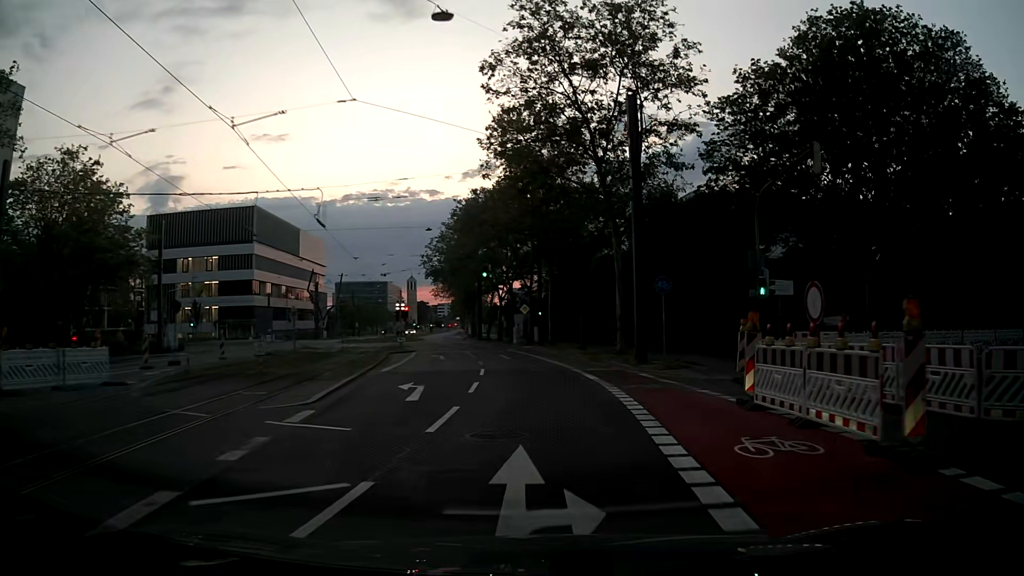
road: secondary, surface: asphalt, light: Dusk
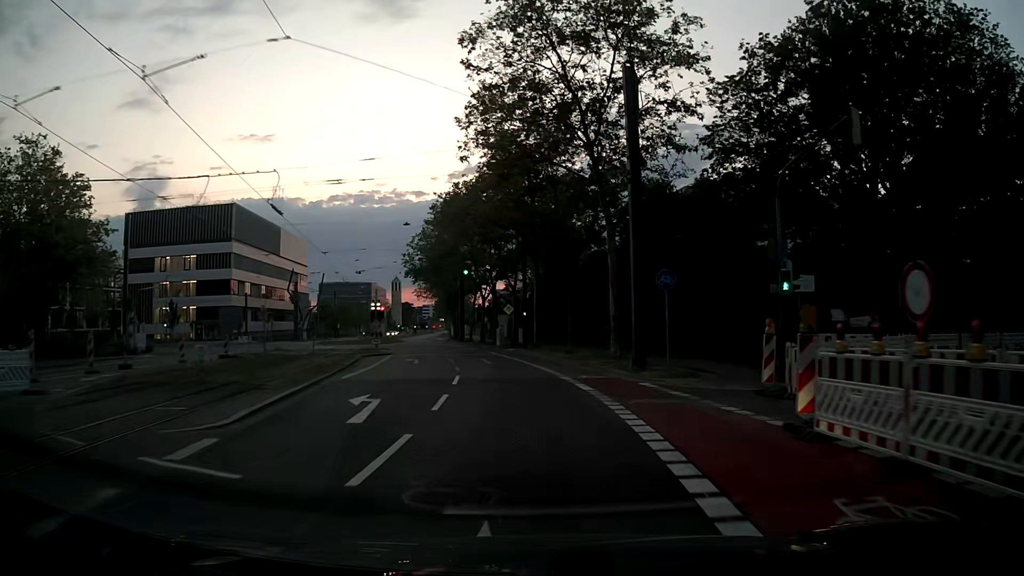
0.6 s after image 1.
(+0.1, +3.3) m; +2°
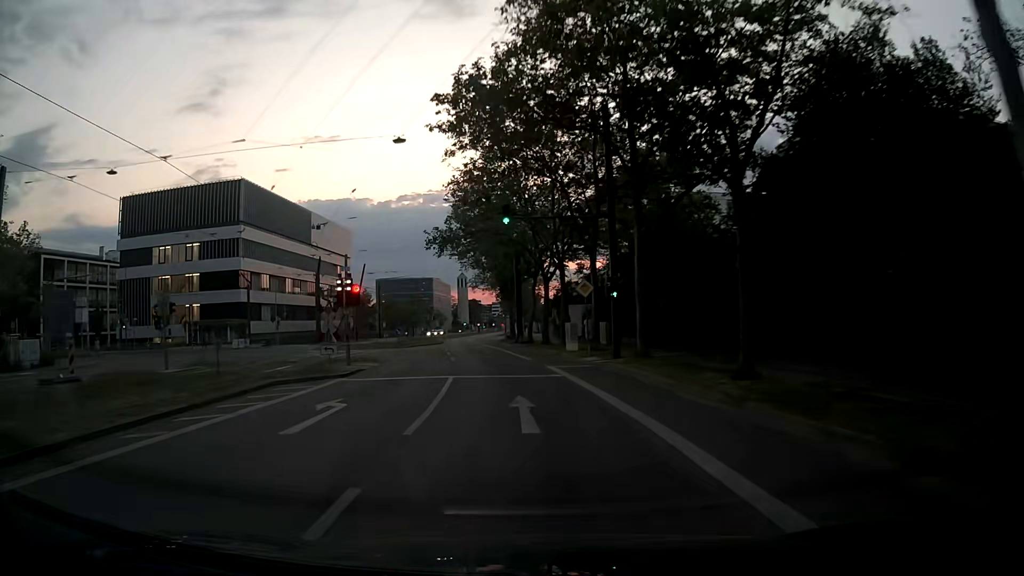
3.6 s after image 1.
(-0.5, +21.7) m; -5°
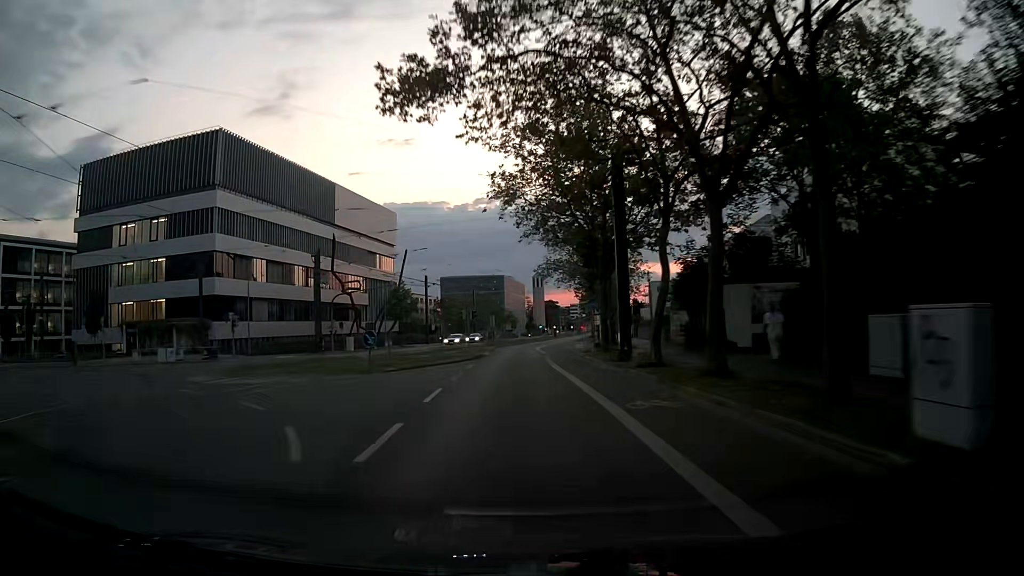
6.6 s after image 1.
(-1.5, +28.0) m; -7°
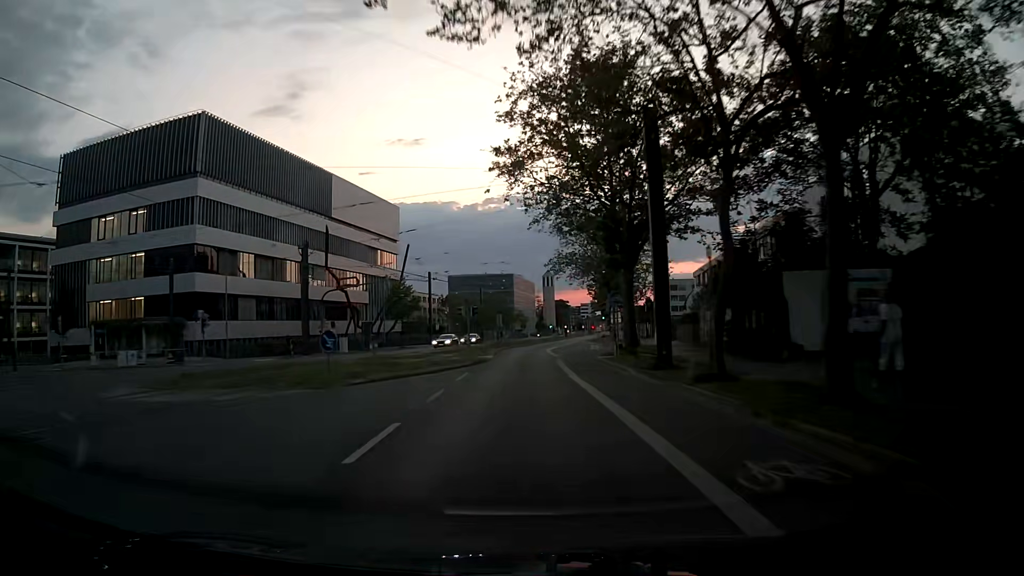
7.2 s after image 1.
(0.0, +6.2) m; -1°
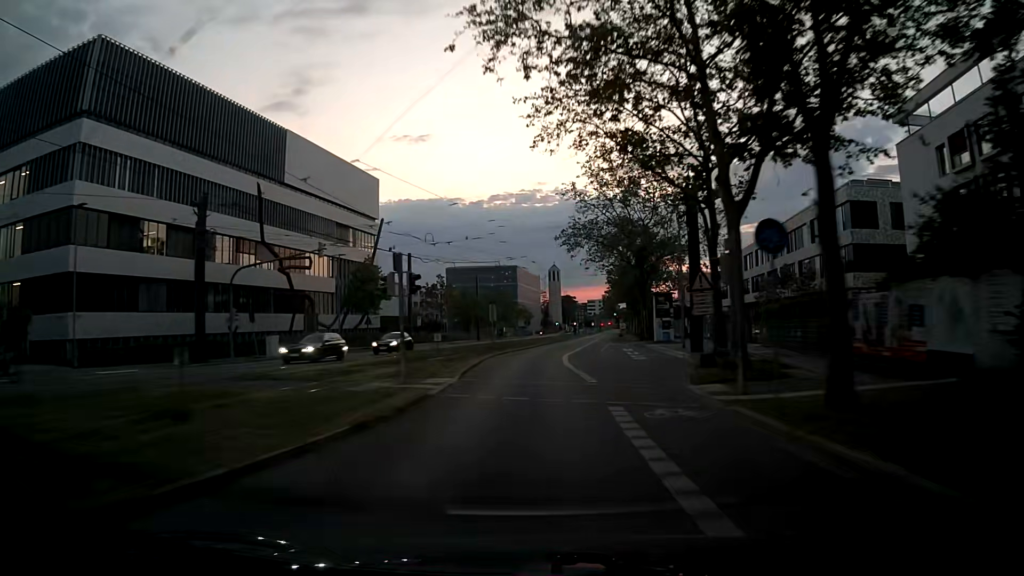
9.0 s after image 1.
(-0.2, +19.7) m; -1°
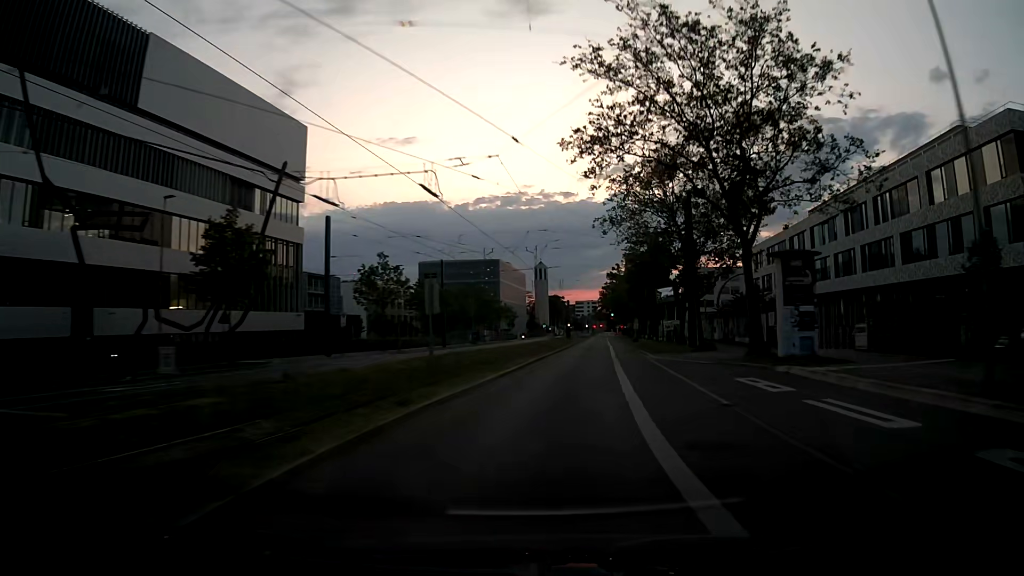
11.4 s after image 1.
(-0.1, +27.7) m; +1°
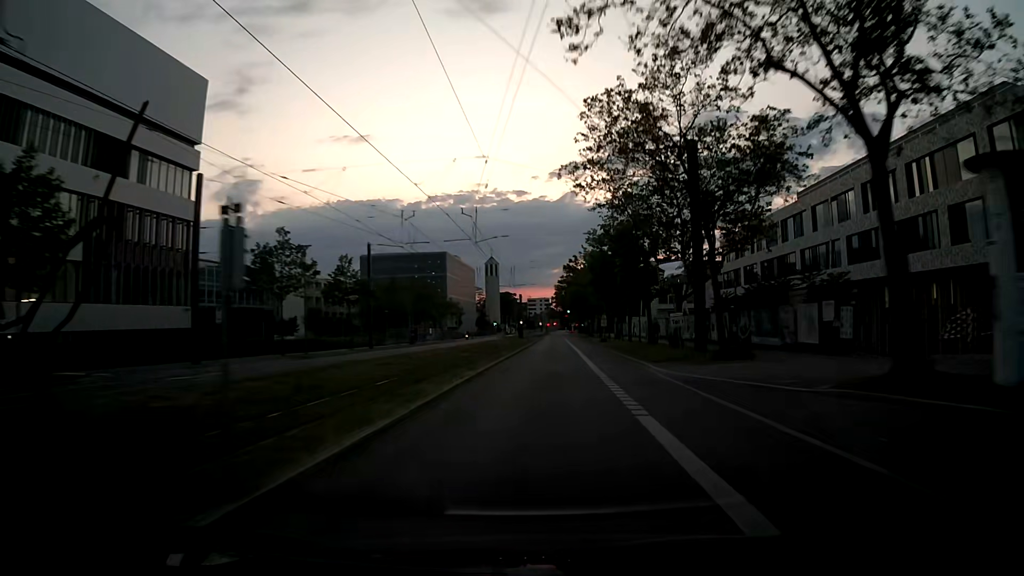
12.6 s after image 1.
(+0.6, +14.3) m; +5°
(0, +10) (0, +20) (+1, +30) (+1, +40) (+1, +50) (+2, +60) (+2, +70) (+2, +80) (+2, +90) (+2, +100) m
